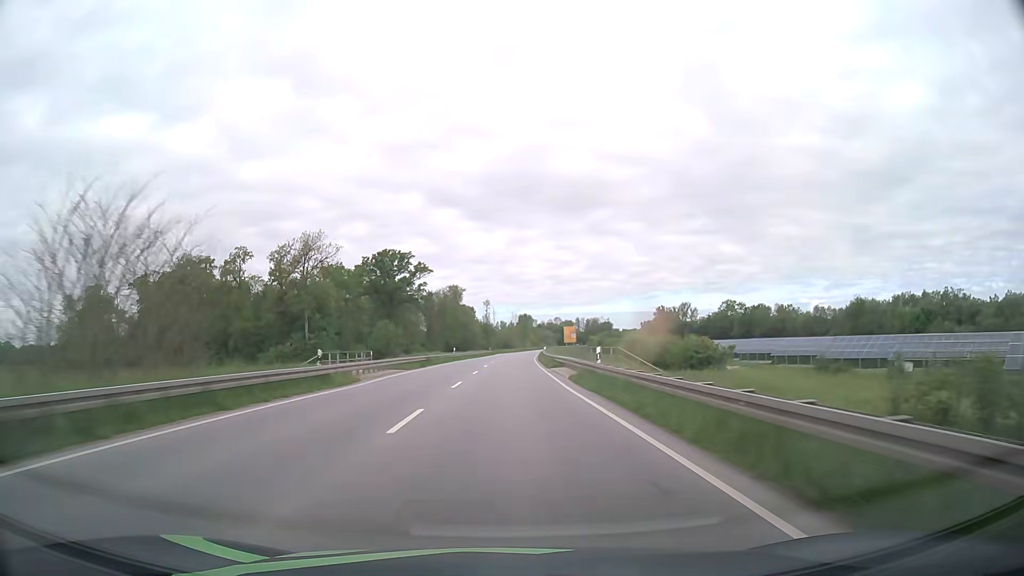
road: primary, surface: asphalt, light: Day
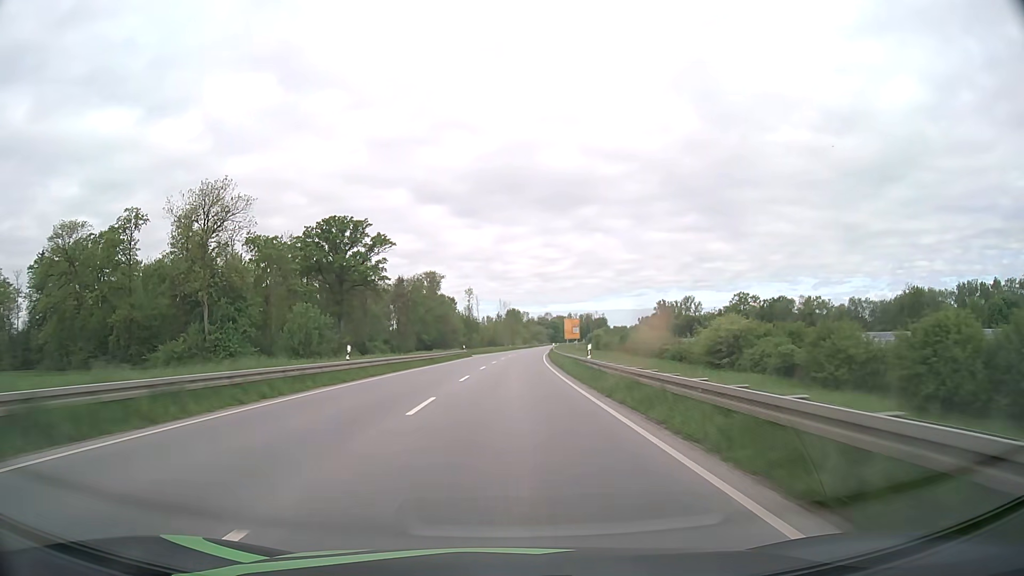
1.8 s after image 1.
(+0.4, +46.2) m; +1°
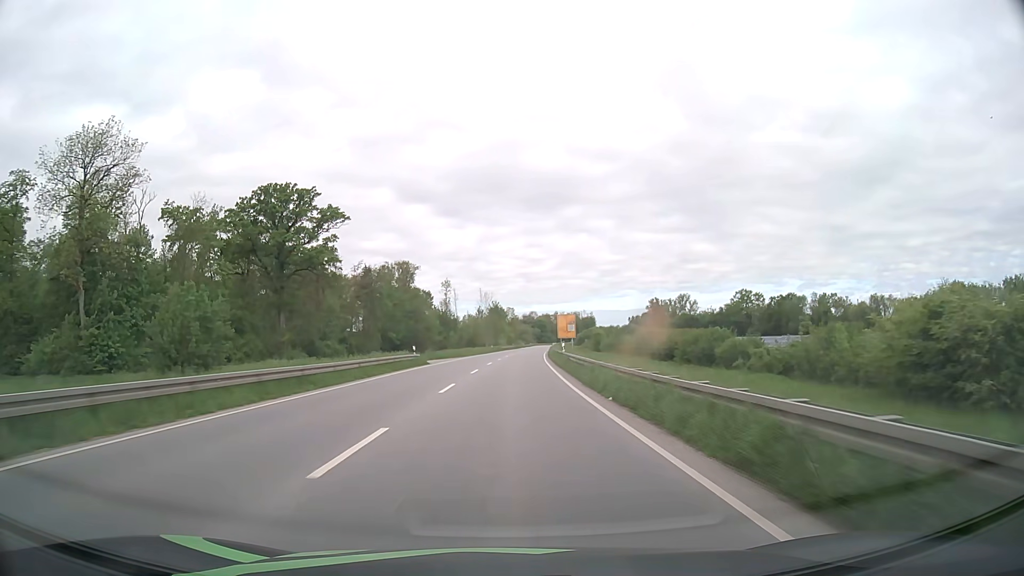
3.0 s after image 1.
(+0.4, +30.0) m; +1°
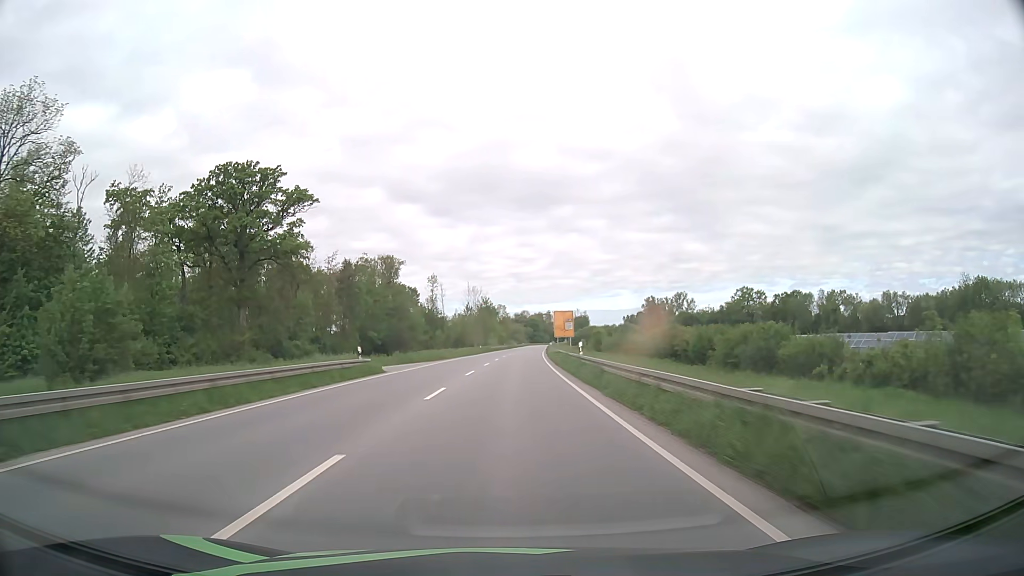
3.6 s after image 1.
(+0.1, +14.8) m; +1°
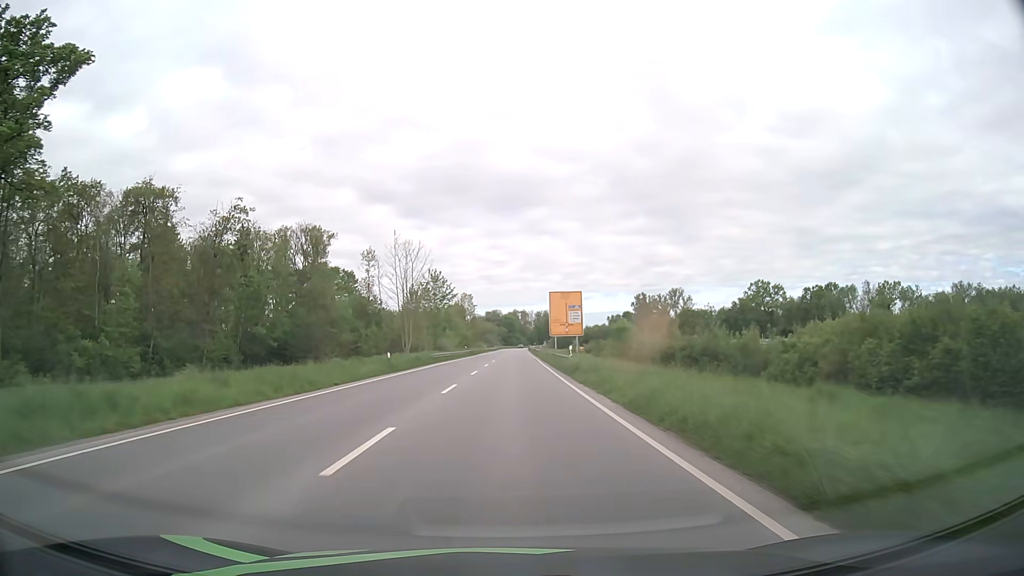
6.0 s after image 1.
(+1.3, +57.2) m; +2°
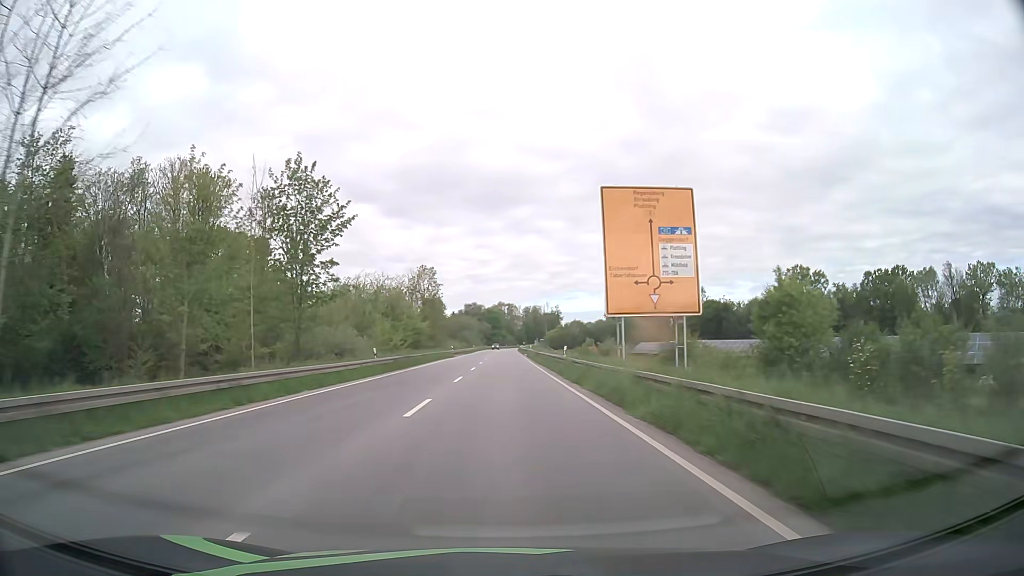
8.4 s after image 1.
(+0.8, +54.5) m; +1°
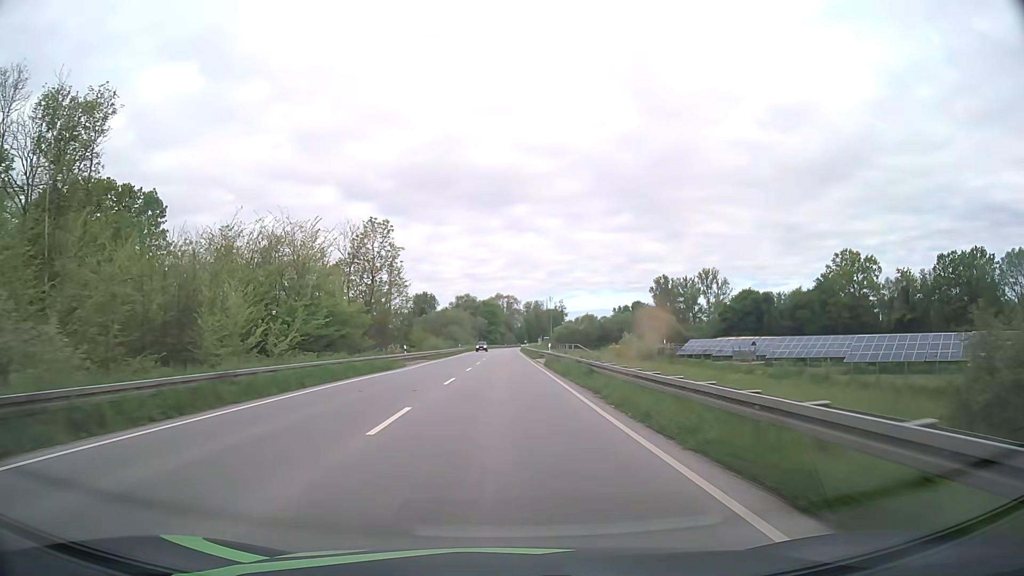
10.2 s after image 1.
(+0.1, +38.9) m; 0°
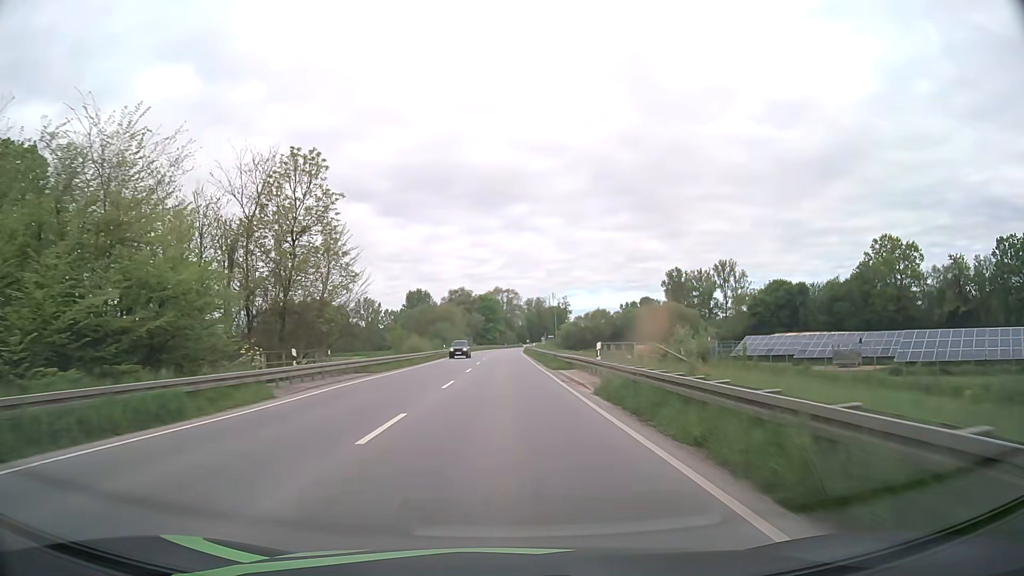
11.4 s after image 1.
(+0.1, +24.7) m; 0°
(0, +10) (0, +20) (0, +30) (0, +40) (0, +50) (0, +60) (0, +70) (0, +80) (0, +90) (+1, +100) m
